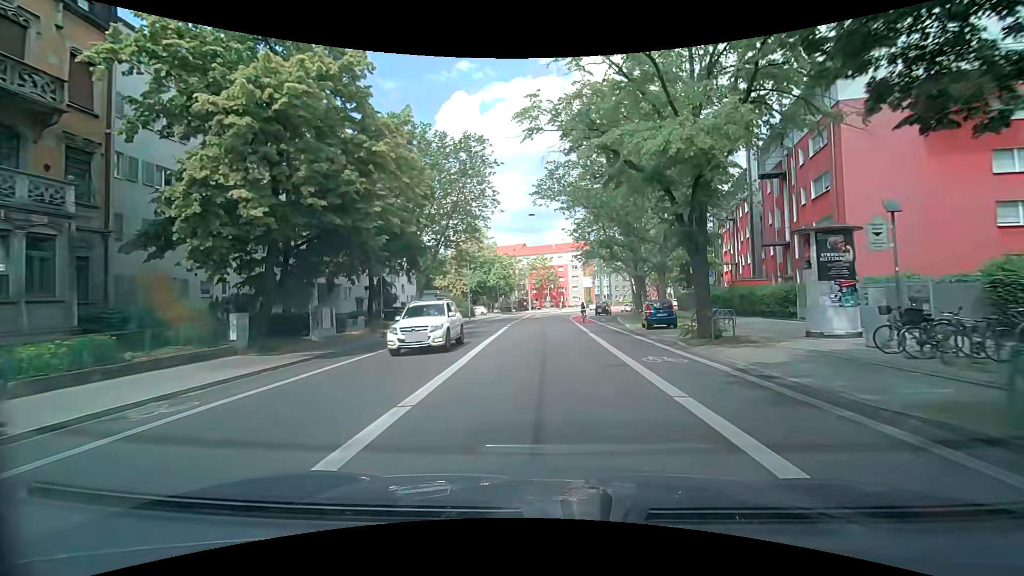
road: secondary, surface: asphalt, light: Day
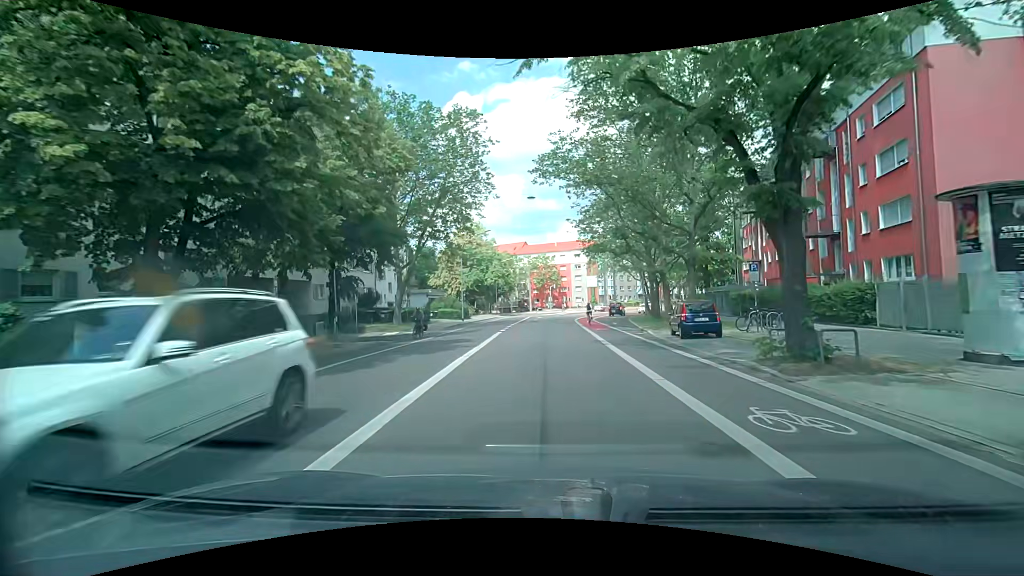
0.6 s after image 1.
(0.0, +6.2) m; -1°
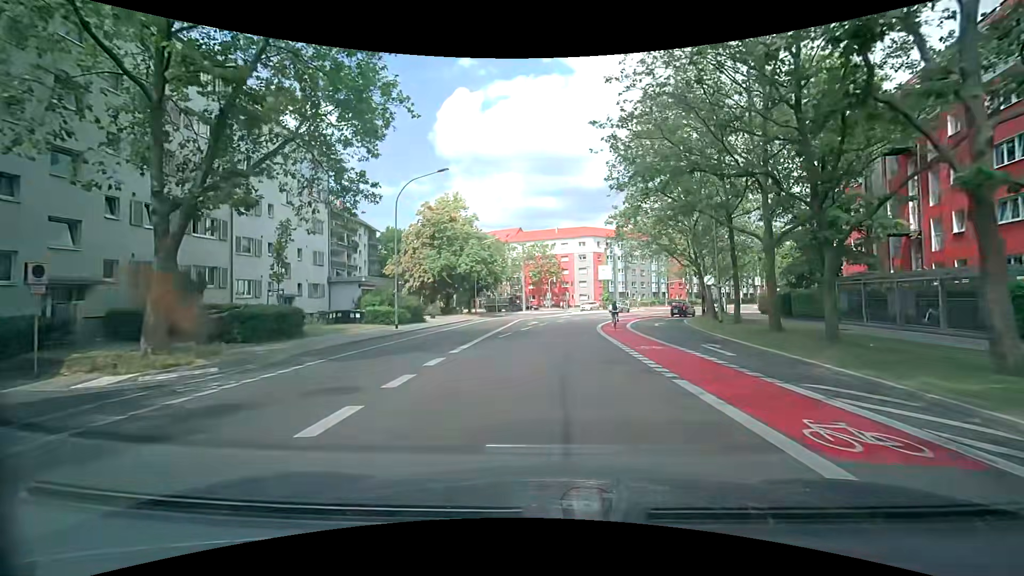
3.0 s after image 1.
(+0.3, +23.6) m; +2°
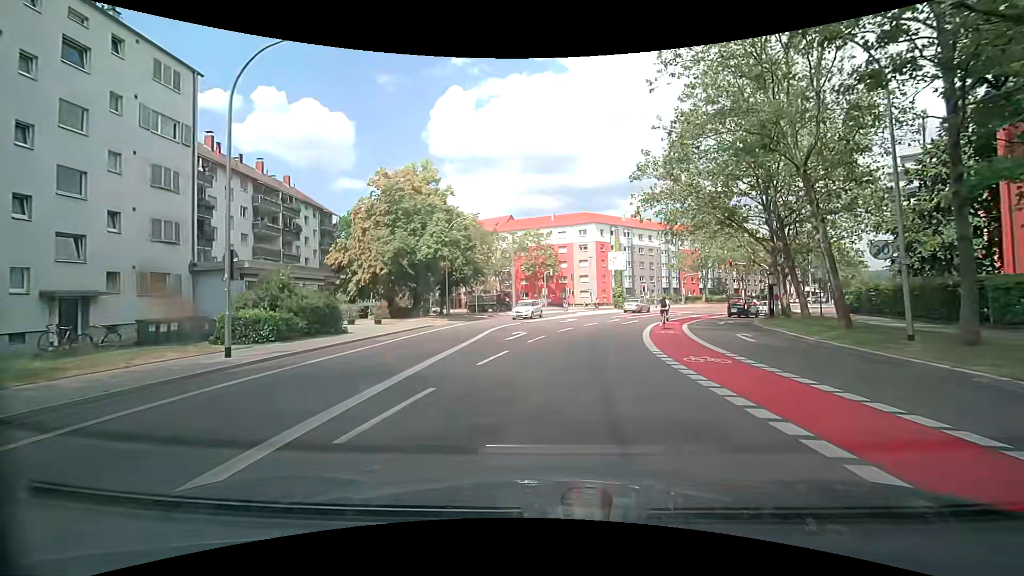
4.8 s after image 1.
(-0.1, +16.0) m; 0°
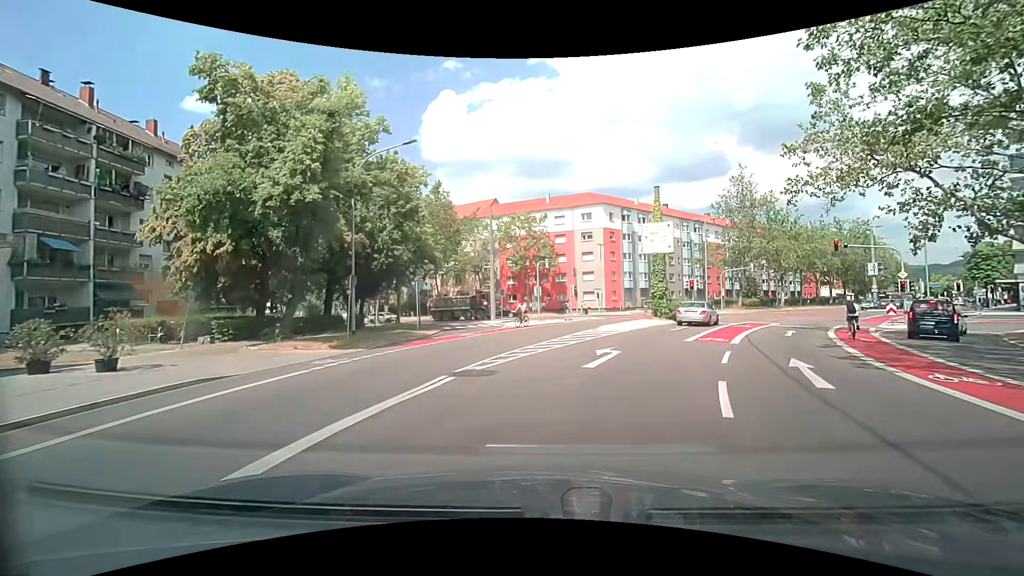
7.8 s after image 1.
(+0.1, +22.0) m; +2°
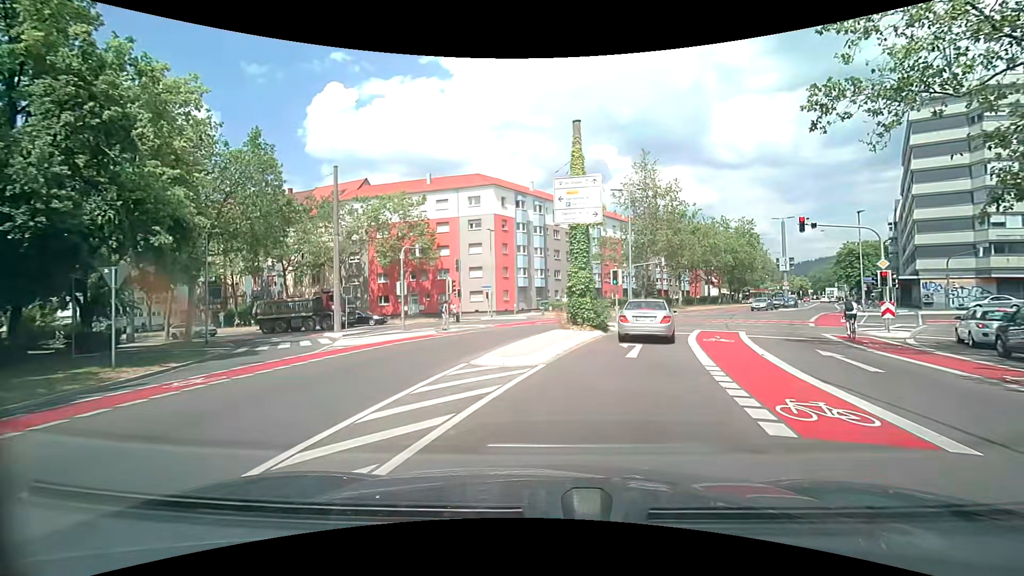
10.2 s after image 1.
(+1.1, +13.3) m; +10°
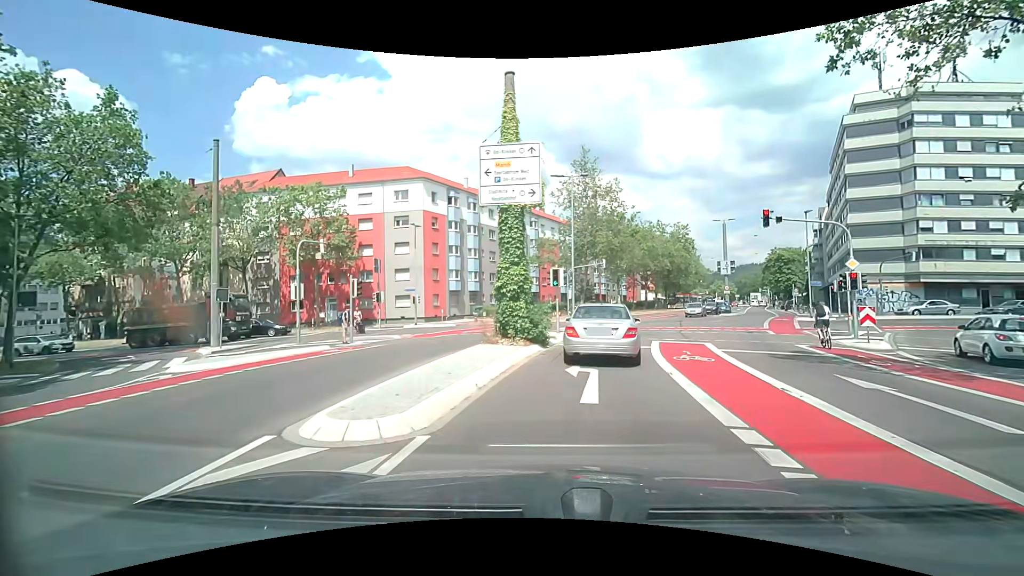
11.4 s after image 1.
(+0.5, +5.0) m; +10°
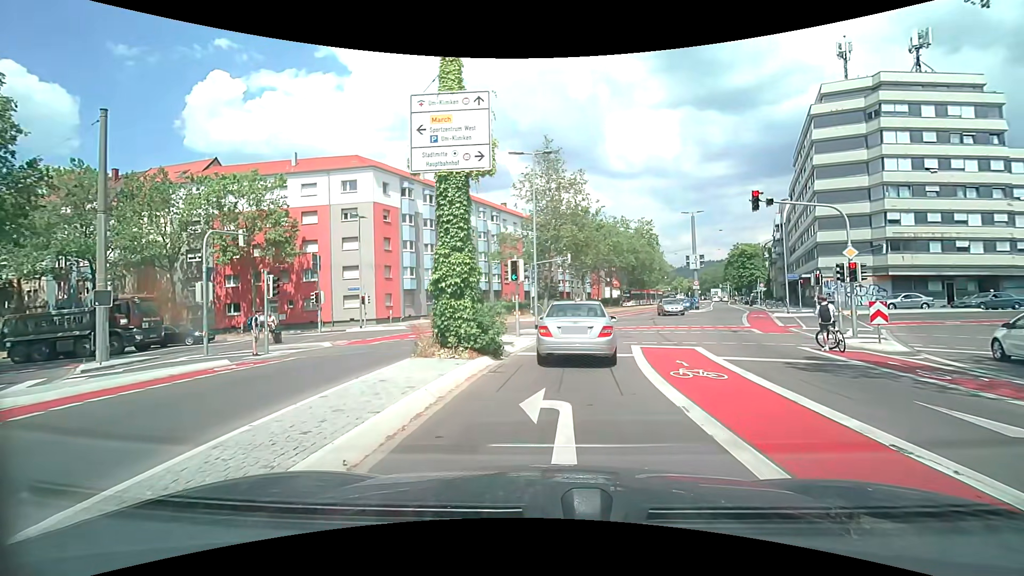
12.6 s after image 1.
(+0.2, +3.8) m; +6°
